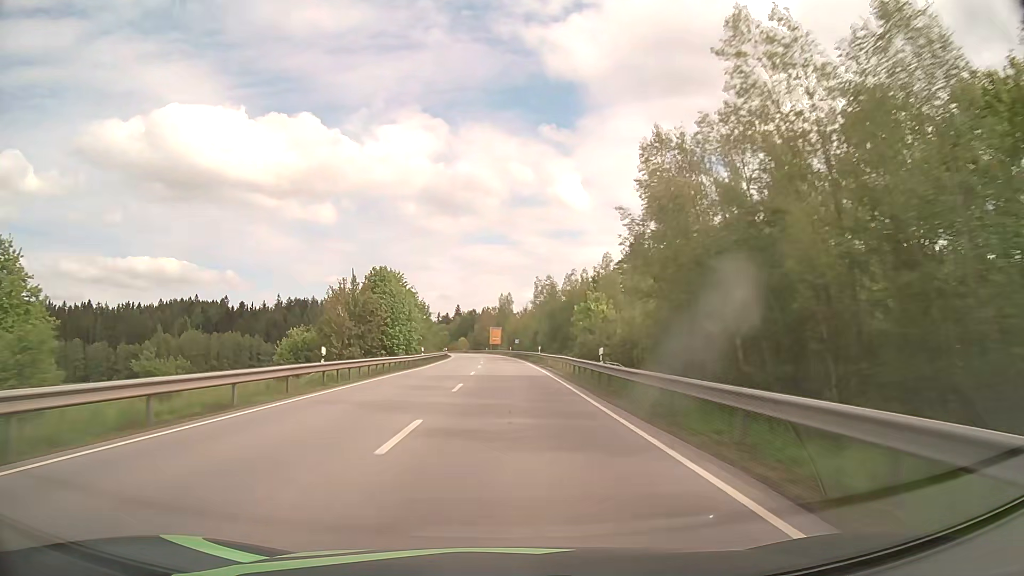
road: primary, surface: asphalt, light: Day
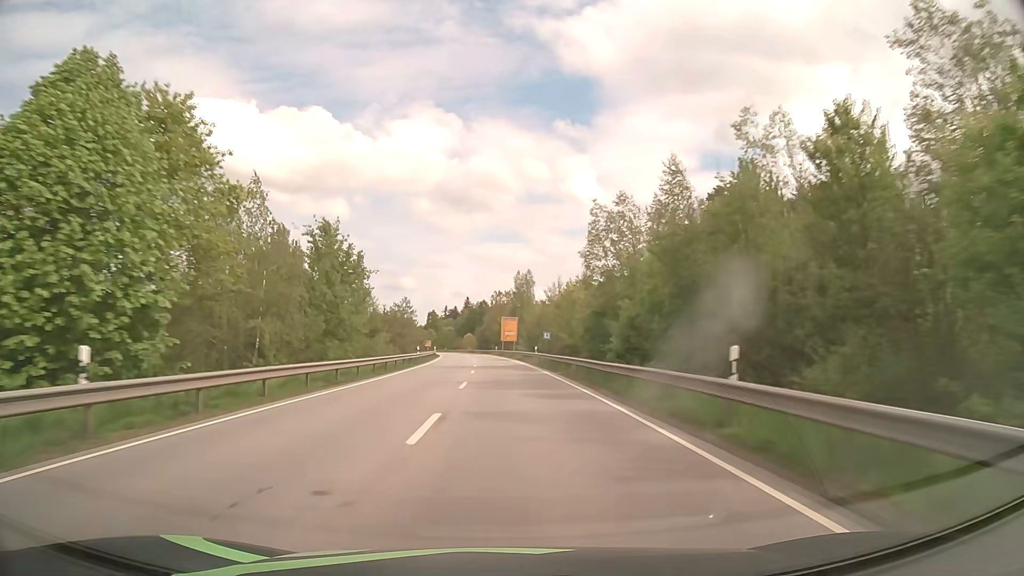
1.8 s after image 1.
(-0.5, +46.9) m; -1°
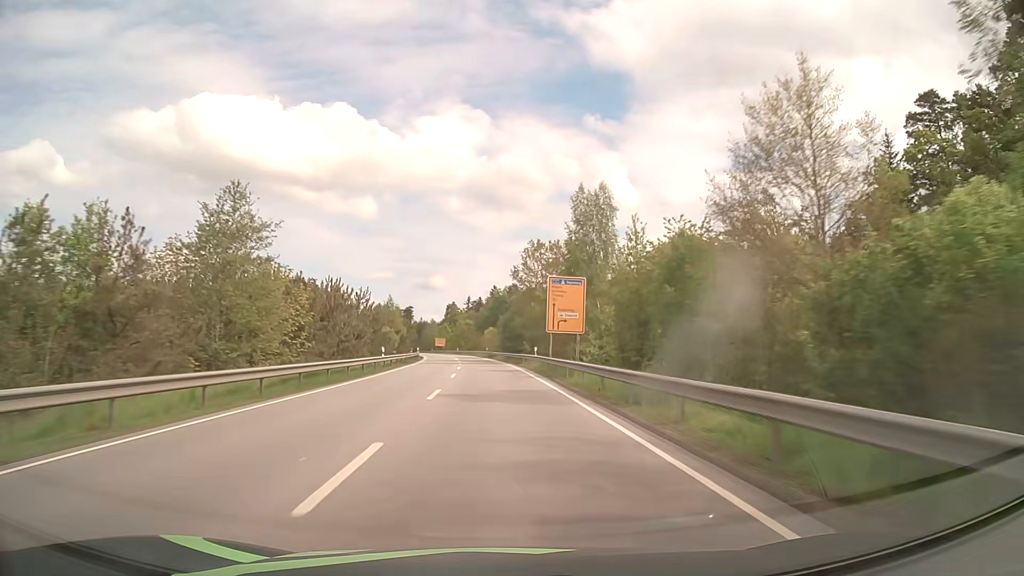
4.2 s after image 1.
(-1.1, +63.1) m; -3°
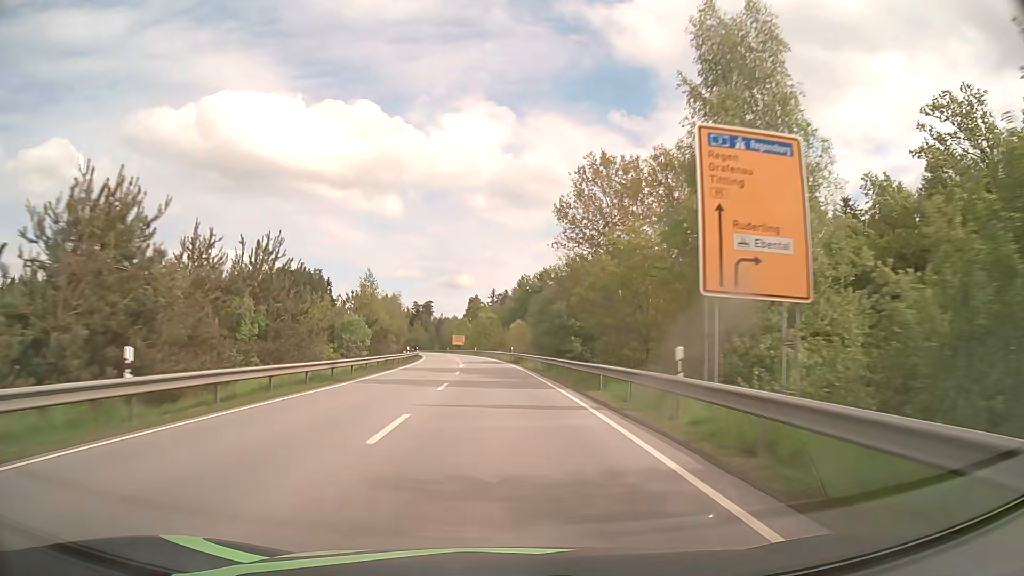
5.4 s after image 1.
(-0.6, +31.8) m; -2°
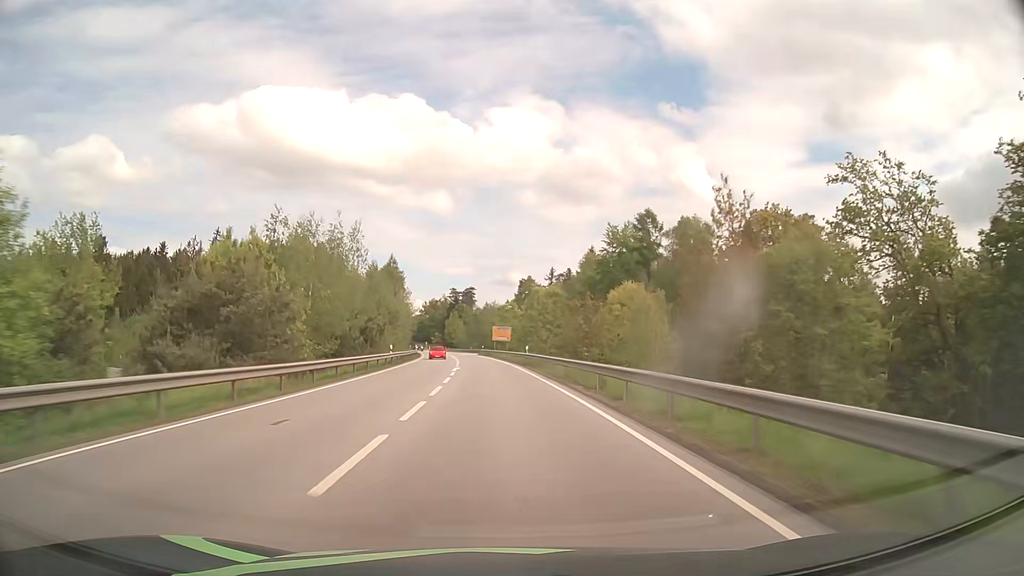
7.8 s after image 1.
(-2.6, +63.7) m; -5°
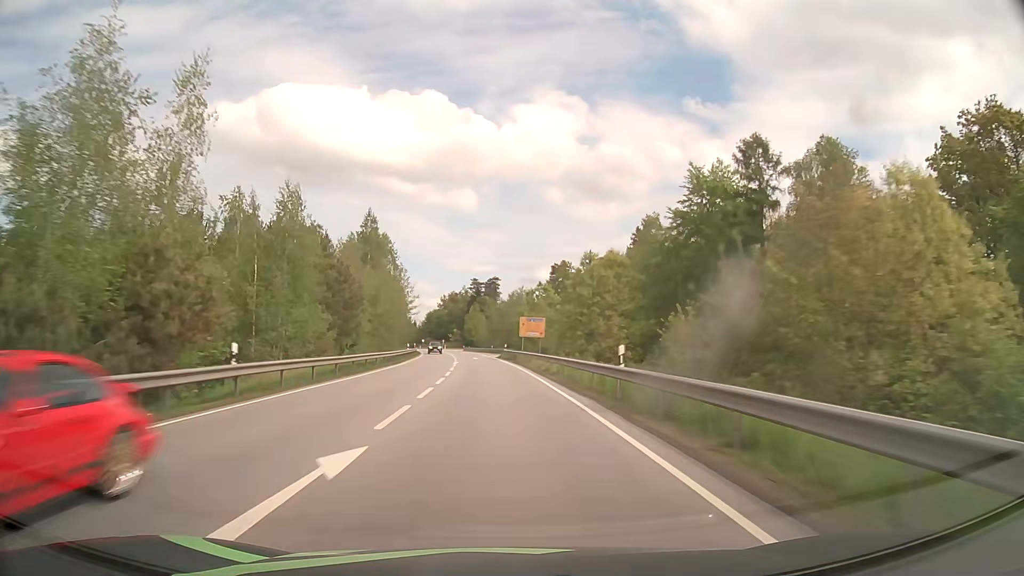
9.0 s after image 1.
(-0.6, +31.8) m; -2°
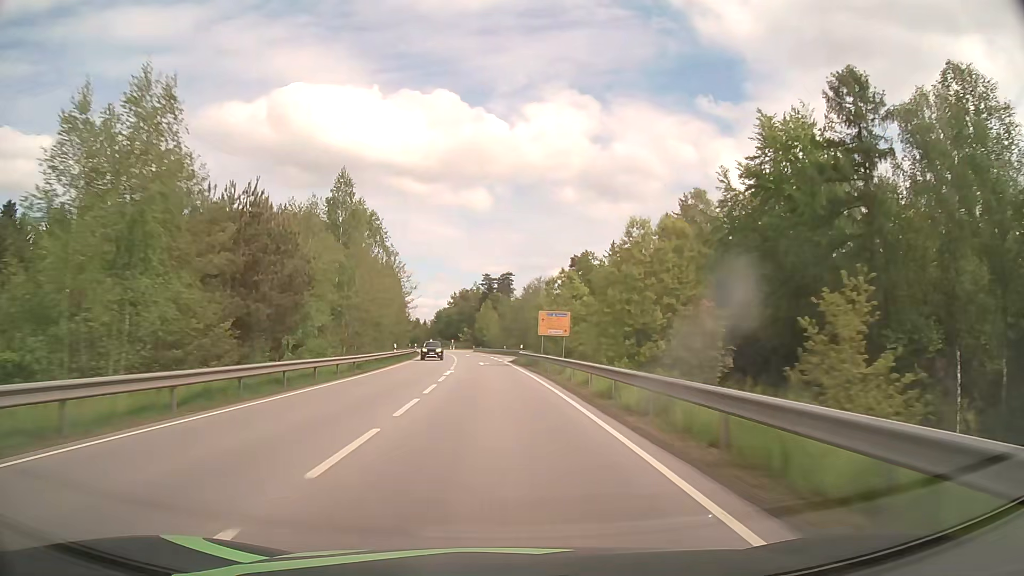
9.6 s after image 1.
(-0.2, +15.8) m; -1°
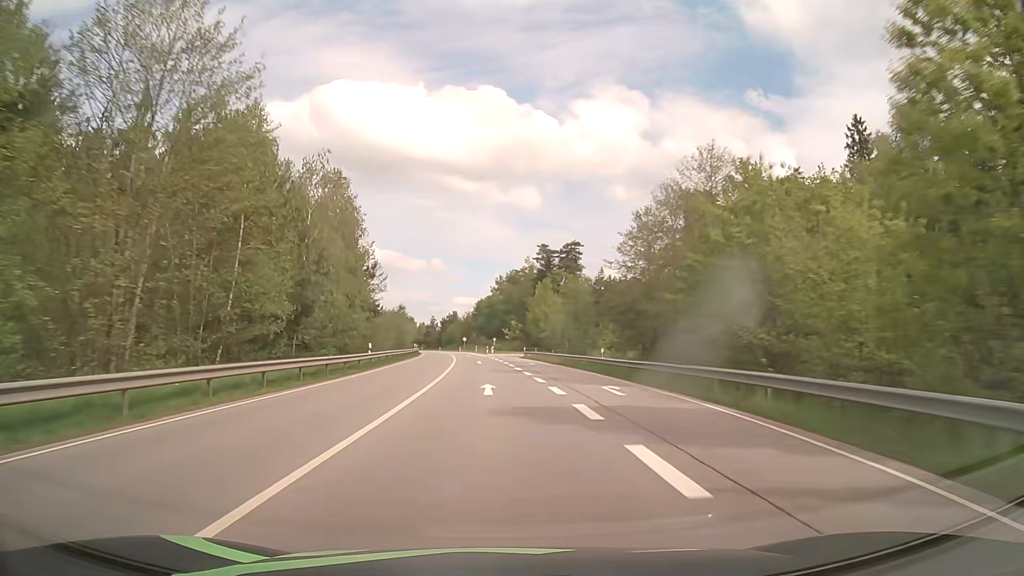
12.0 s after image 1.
(-2.5, +62.5) m; -5°
(0, +10) (0, +20) (-1, +30) (-1, +40) (-2, +50) (-2, +60) (-3, +70) (-4, +80) (-5, +90) (-6, +100) m
